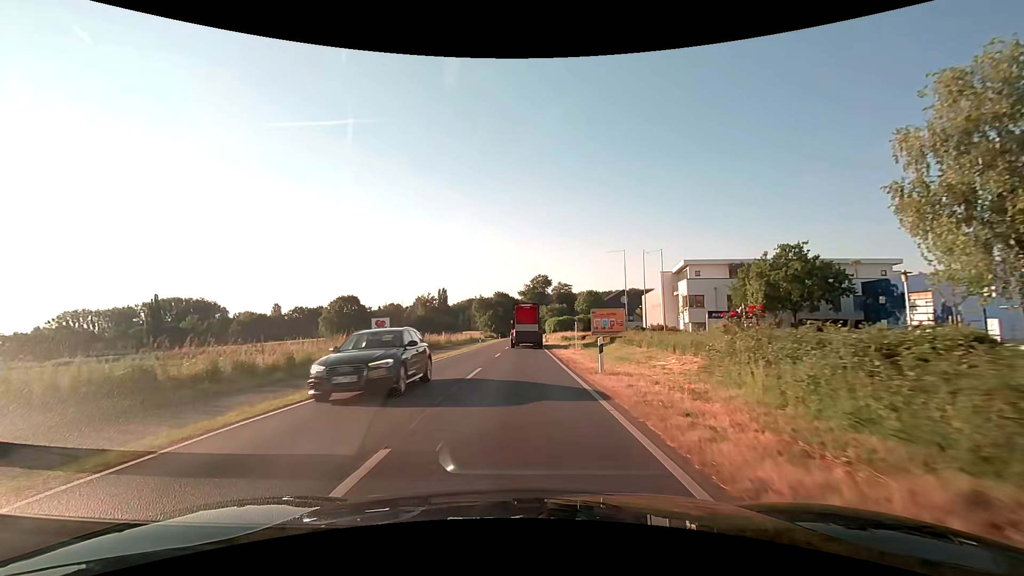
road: secondary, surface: asphalt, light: Day
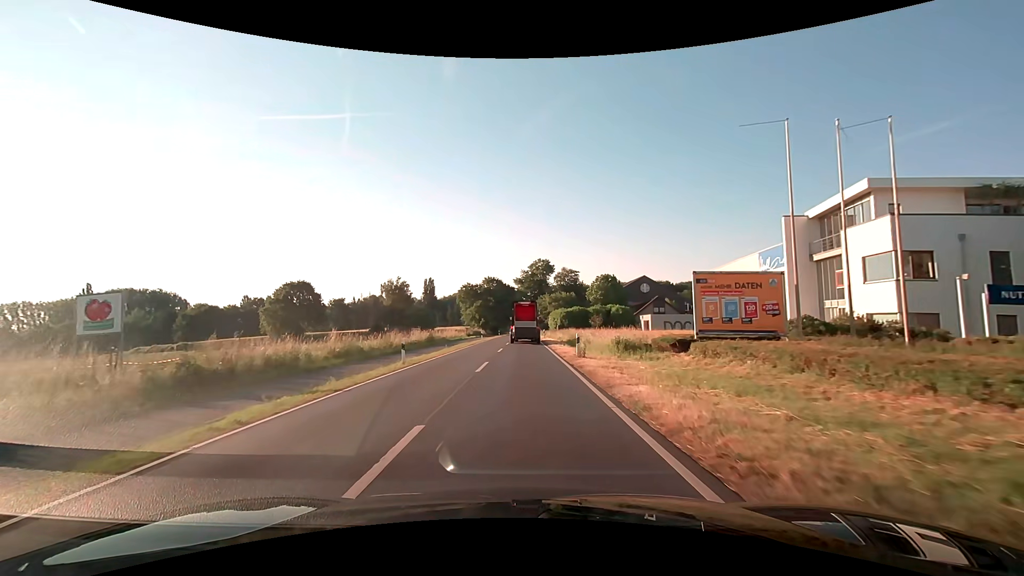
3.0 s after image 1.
(0.0, +35.5) m; 0°
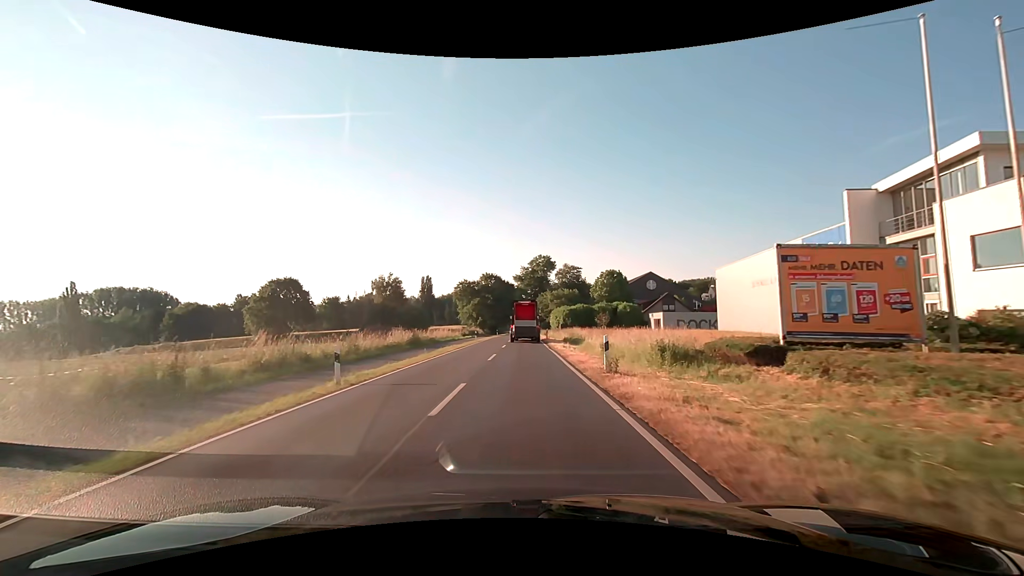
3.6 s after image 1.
(0.0, +7.4) m; 0°
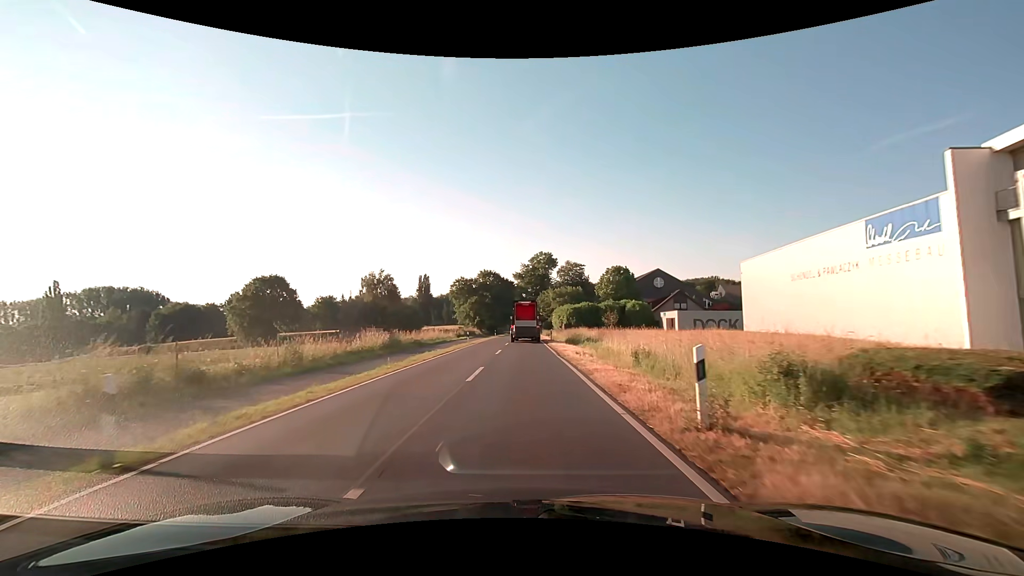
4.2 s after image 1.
(0.0, +7.5) m; 0°
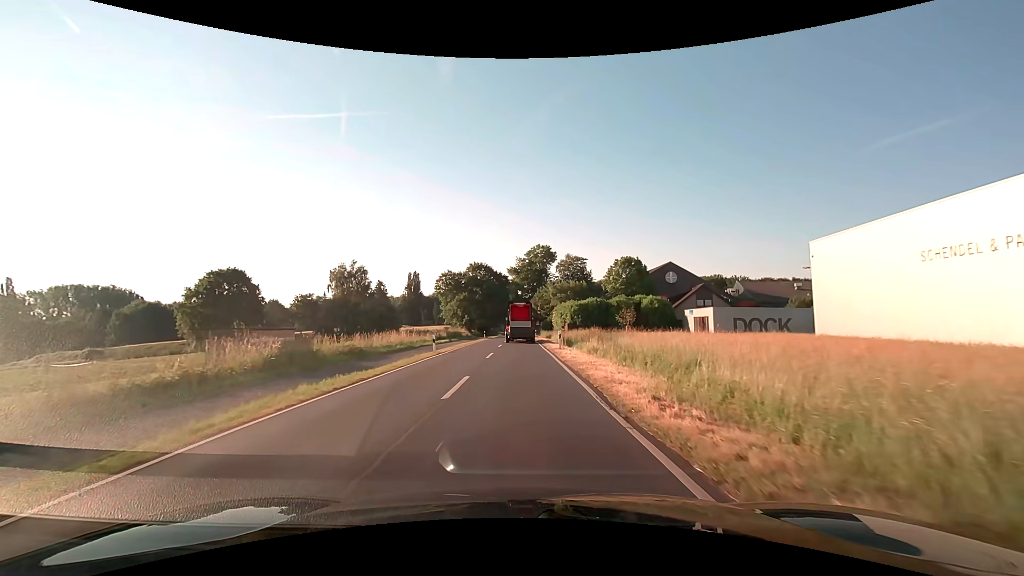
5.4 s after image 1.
(+0.1, +15.1) m; +1°
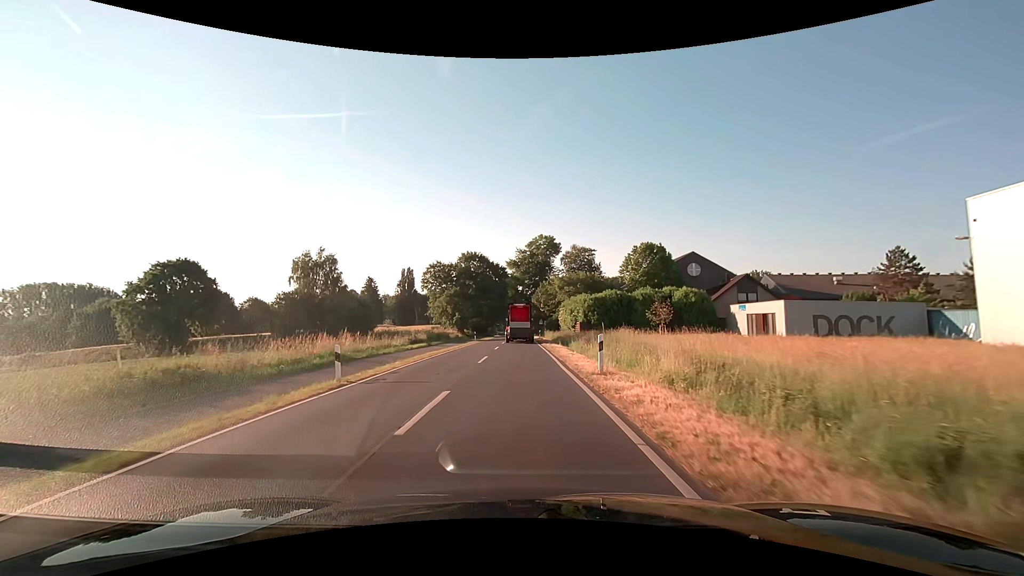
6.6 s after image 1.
(0.0, +15.3) m; 0°
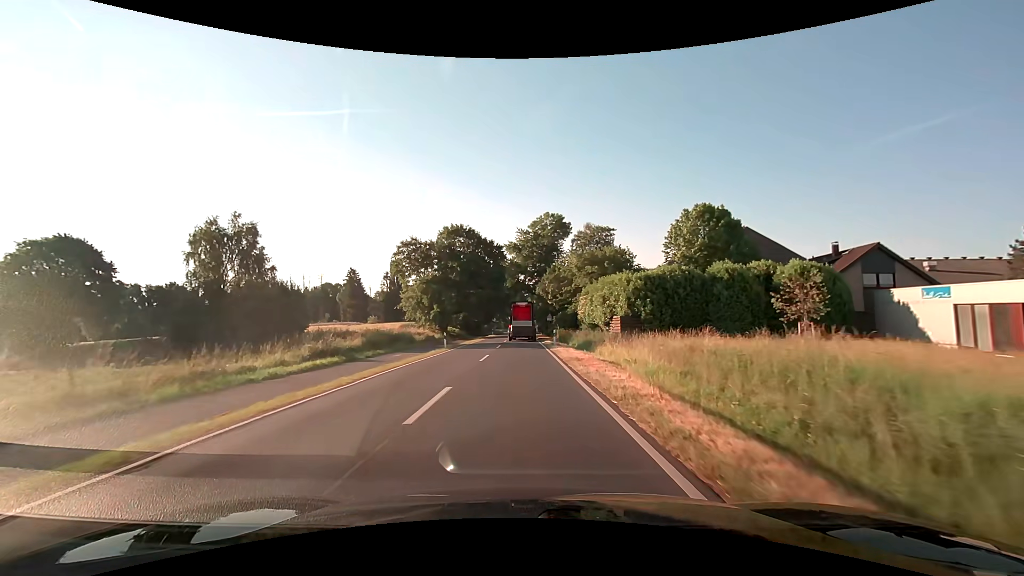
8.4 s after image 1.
(-0.2, +23.7) m; 0°
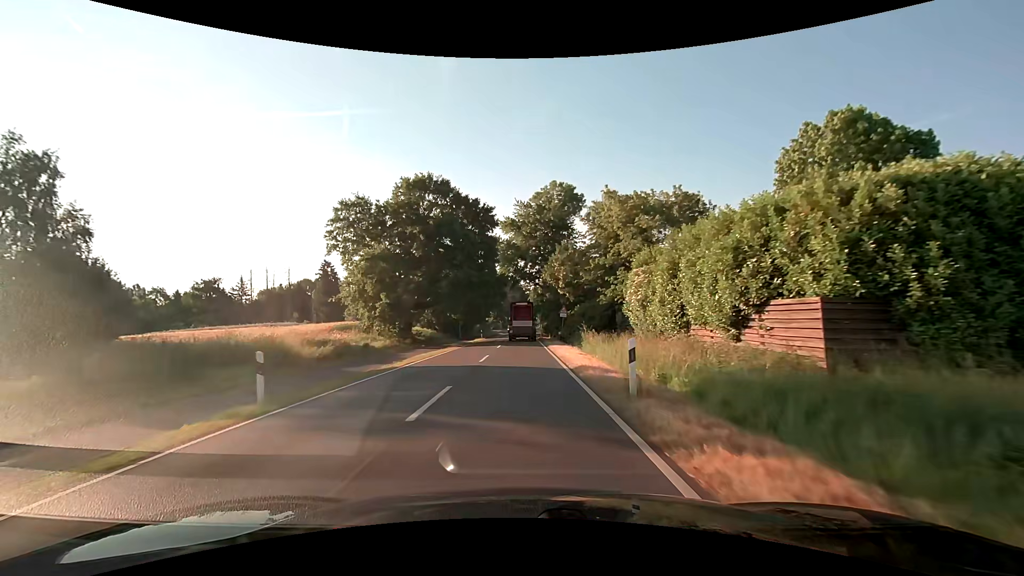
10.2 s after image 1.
(0.0, +24.0) m; 0°
(0, +10) (0, +20) (0, +30) (0, +40) (0, +50) (0, +60) (0, +70) (0, +80) (0, +90) (0, +100) m
